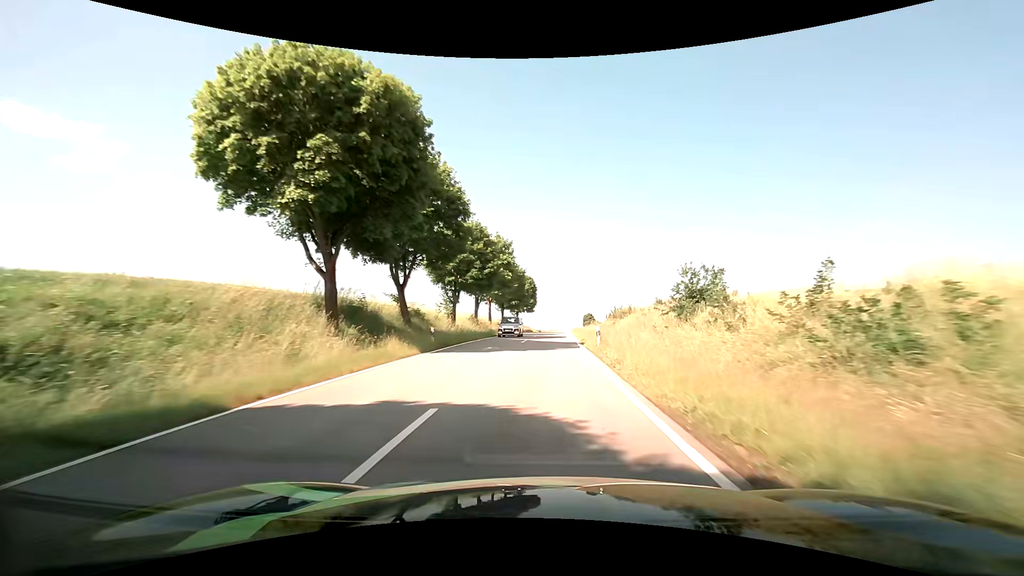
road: tertiary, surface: asphalt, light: Day
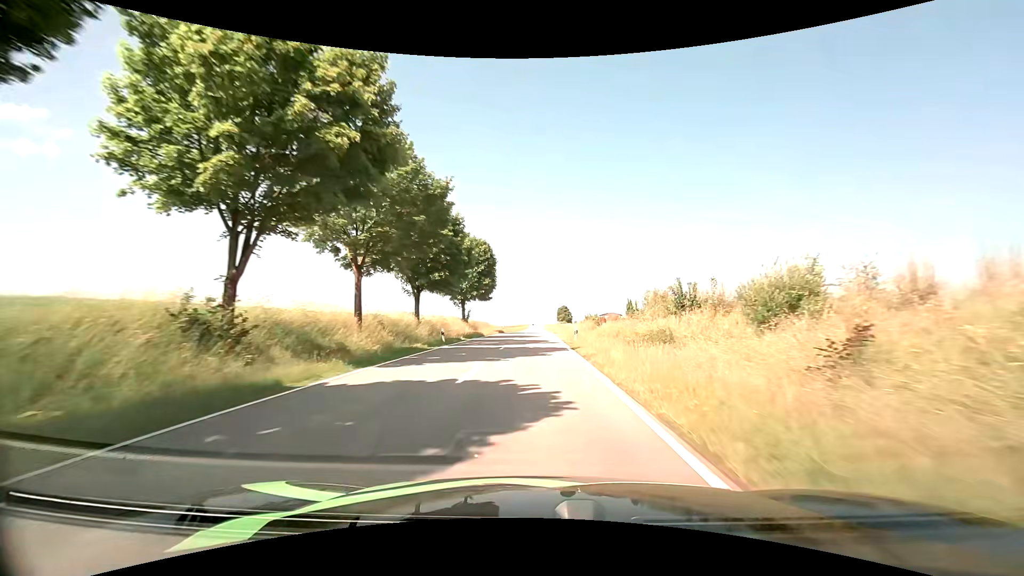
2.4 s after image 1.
(+1.4, +42.8) m; +4°
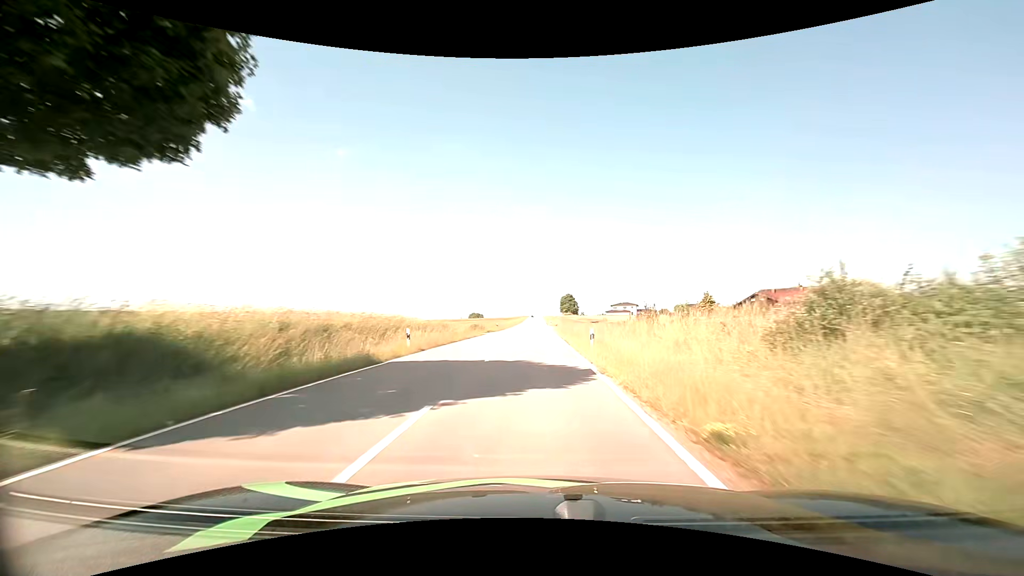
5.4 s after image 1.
(+0.1, +56.8) m; 0°
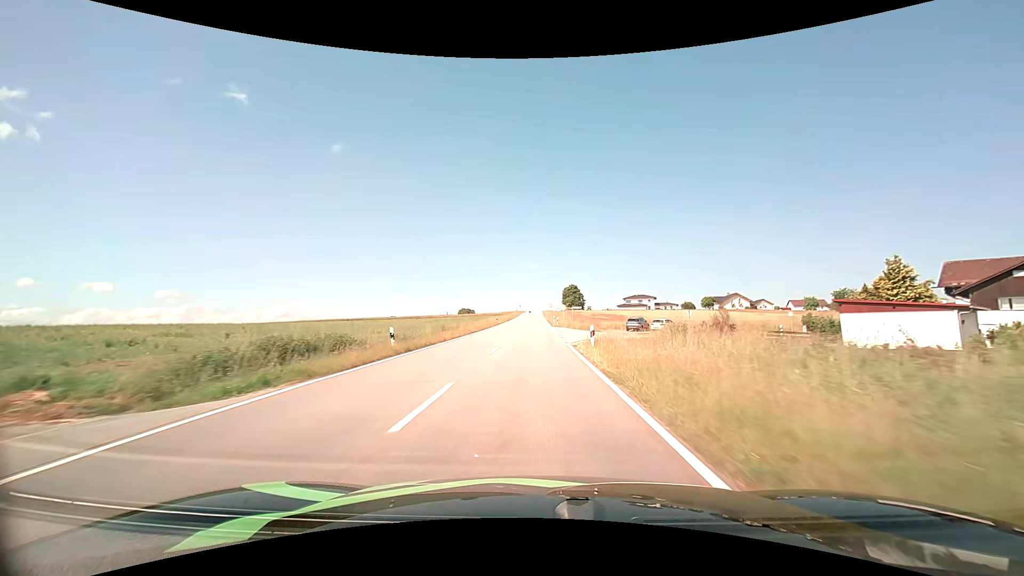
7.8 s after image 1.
(+0.1, +46.7) m; 0°
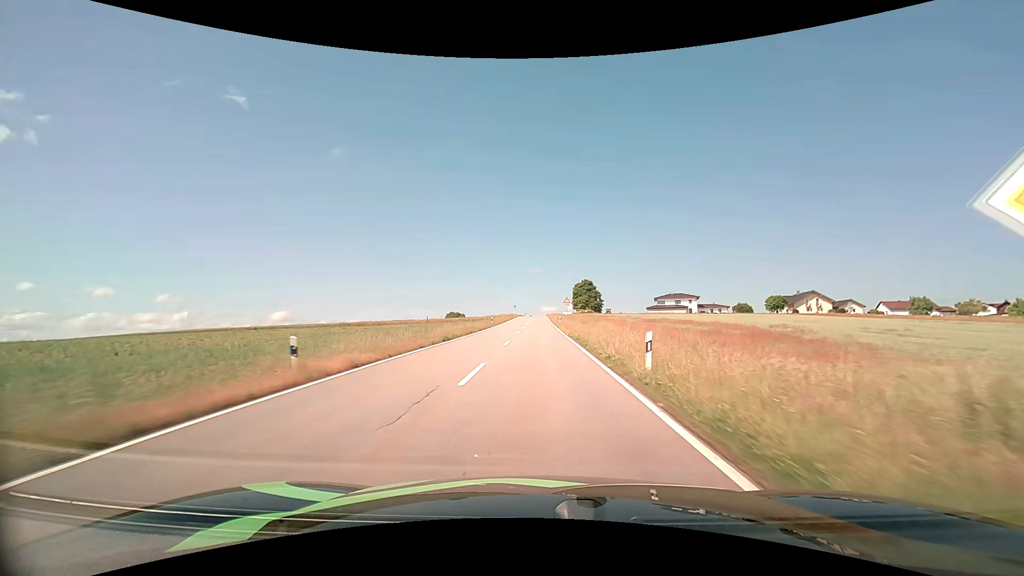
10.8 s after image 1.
(-0.2, +58.2) m; 0°
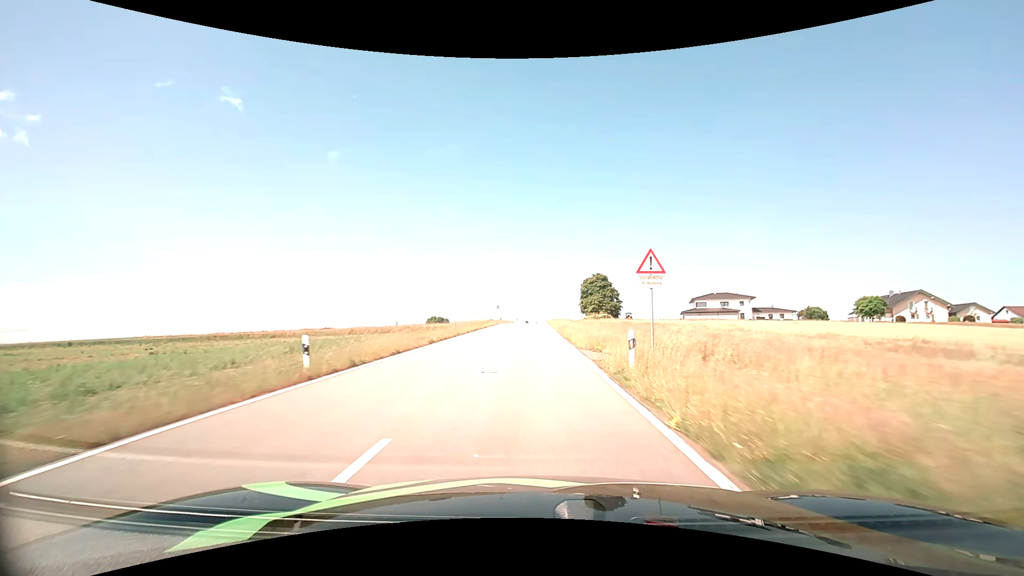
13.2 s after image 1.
(+0.1, +45.5) m; 0°
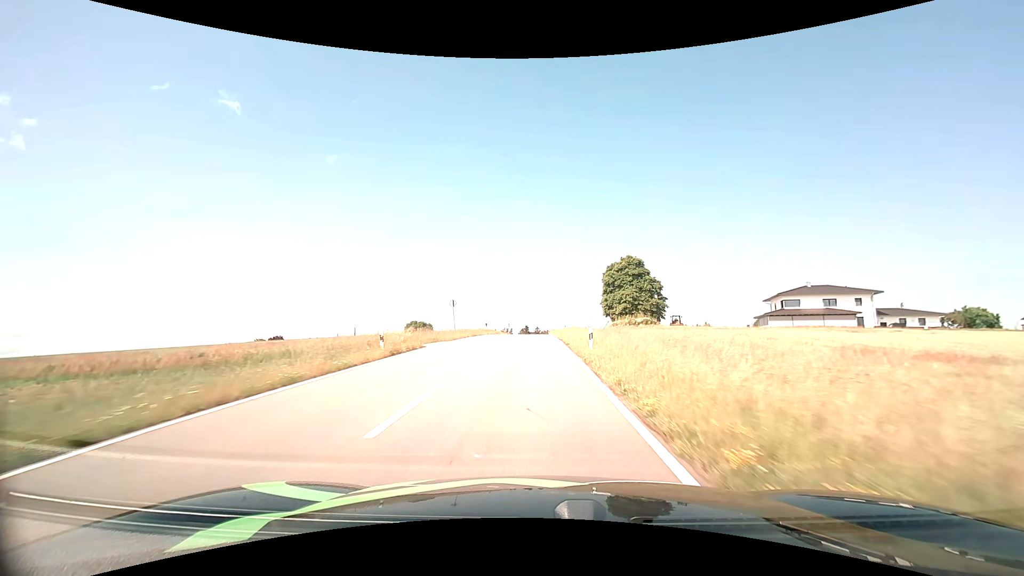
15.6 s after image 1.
(+0.1, +44.6) m; 0°
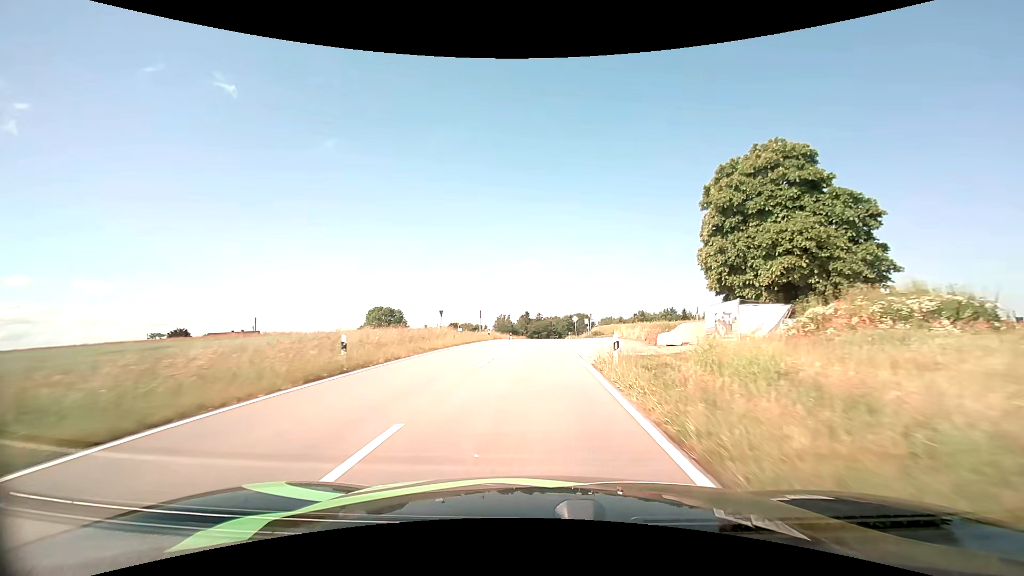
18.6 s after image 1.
(-0.1, +53.1) m; 0°
(0, +10) (0, +20) (0, +30) (0, +40) (+1, +50) (+1, +60) (+2, +70) (+2, +80) (+3, +90) (+4, +100) m
